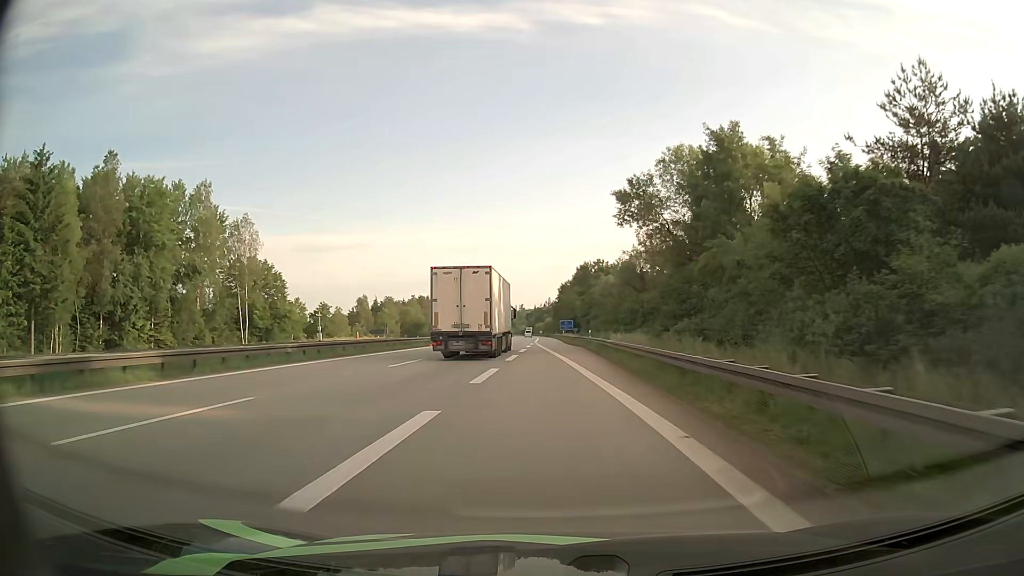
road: motorway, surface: asphalt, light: Day
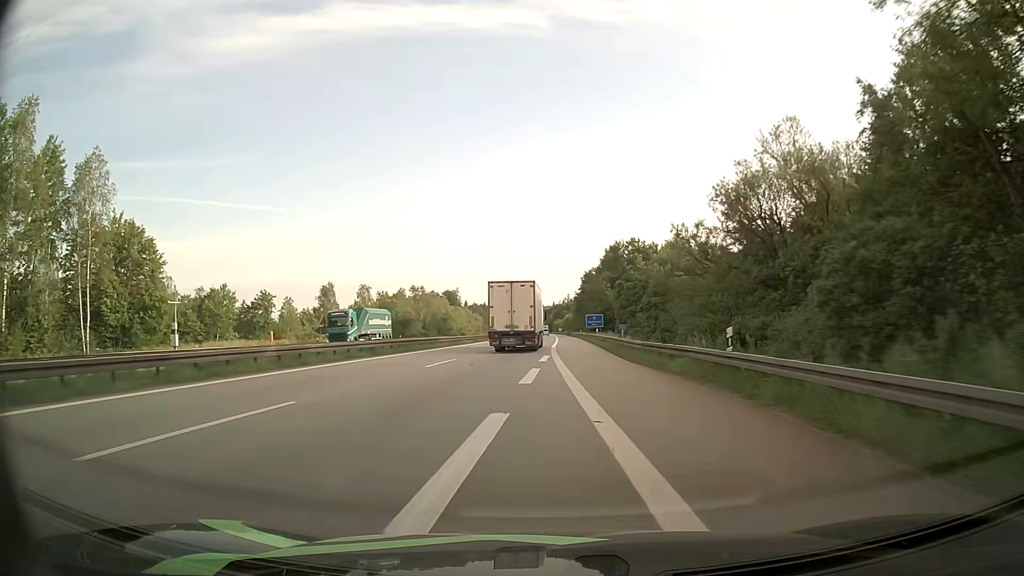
(-0.7, +36.7) m; -2°
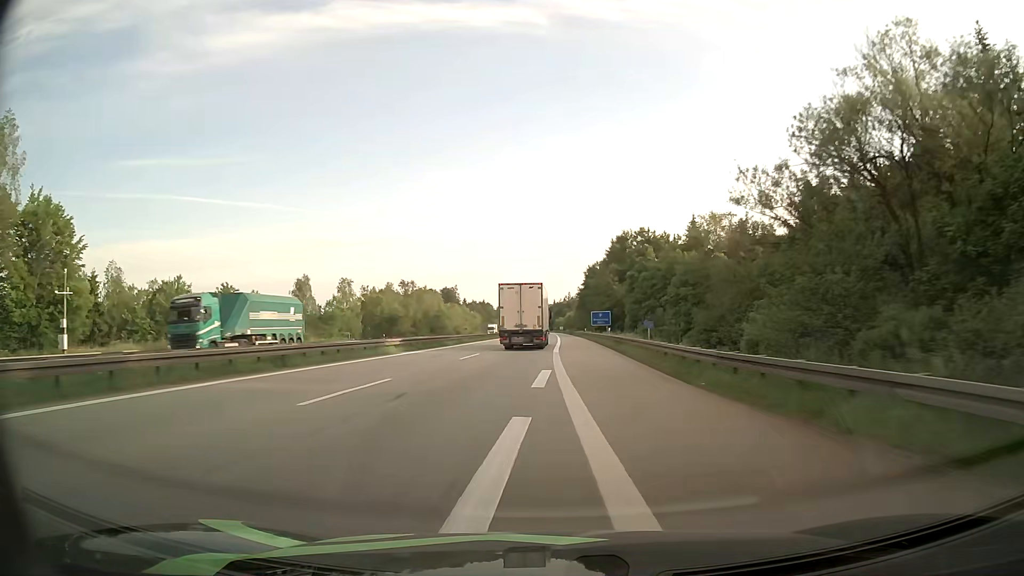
(0.0, +12.6) m; 0°
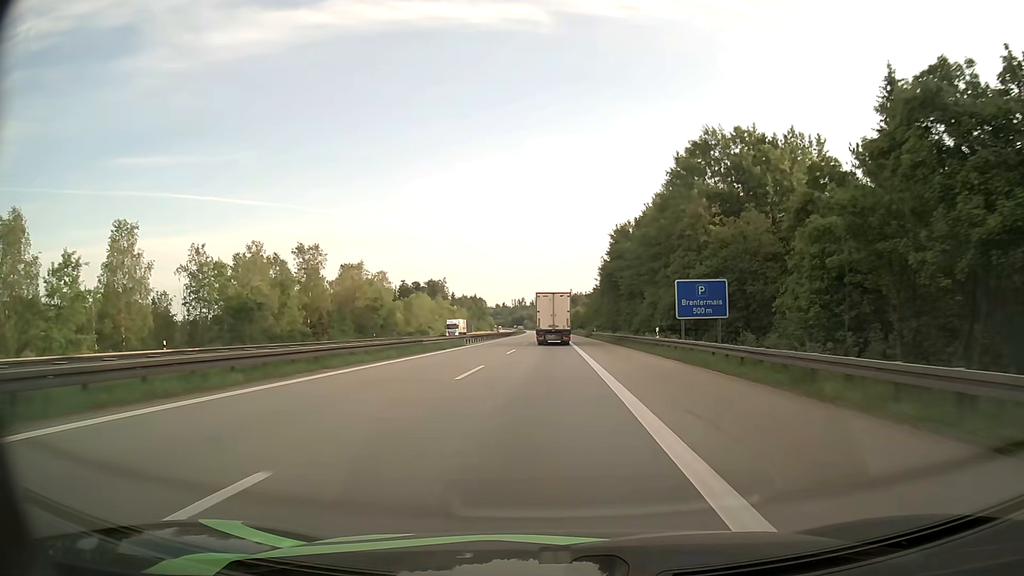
(-0.4, +65.5) m; 0°
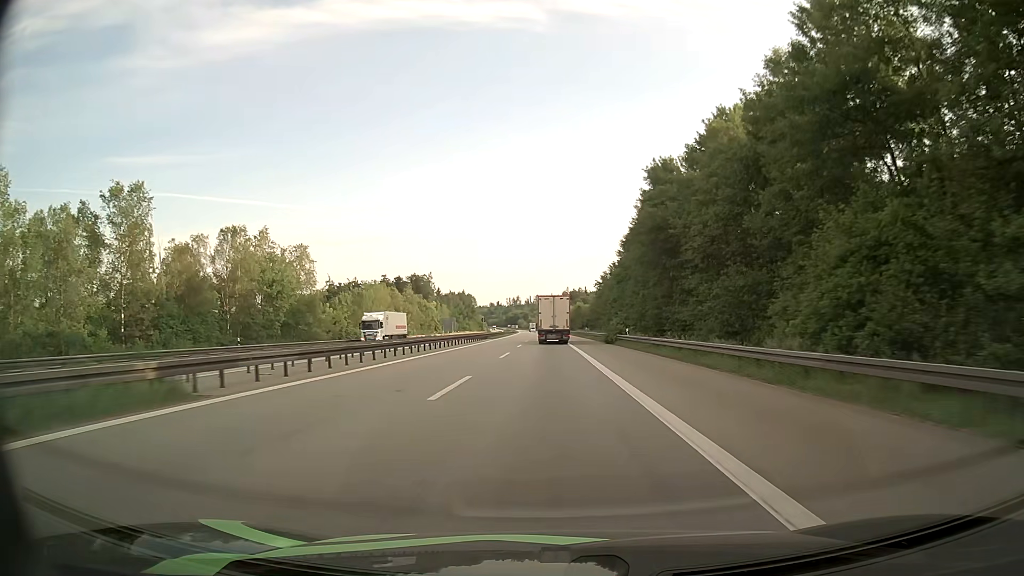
(+0.1, +41.3) m; 0°
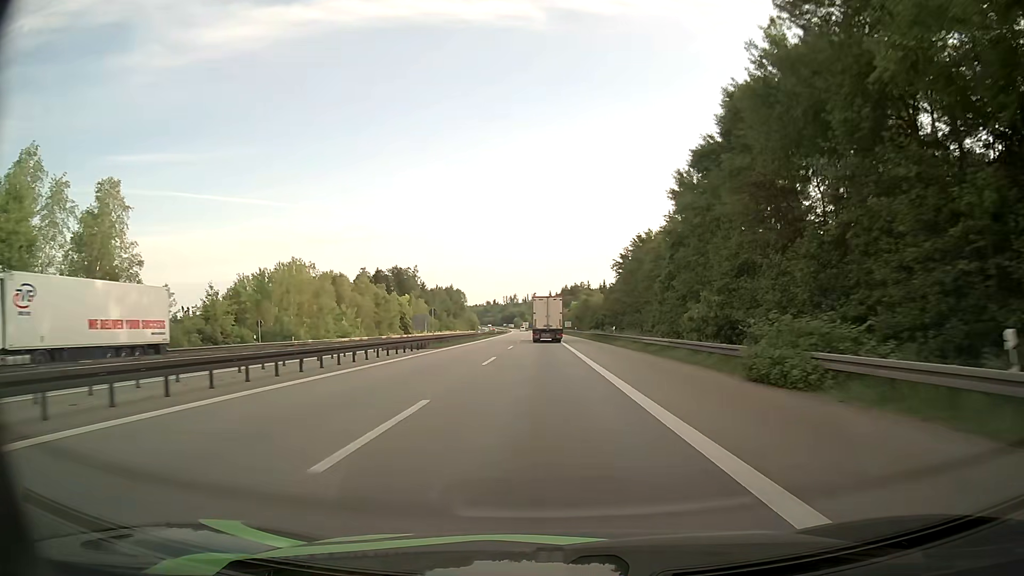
(-0.1, +42.7) m; 0°
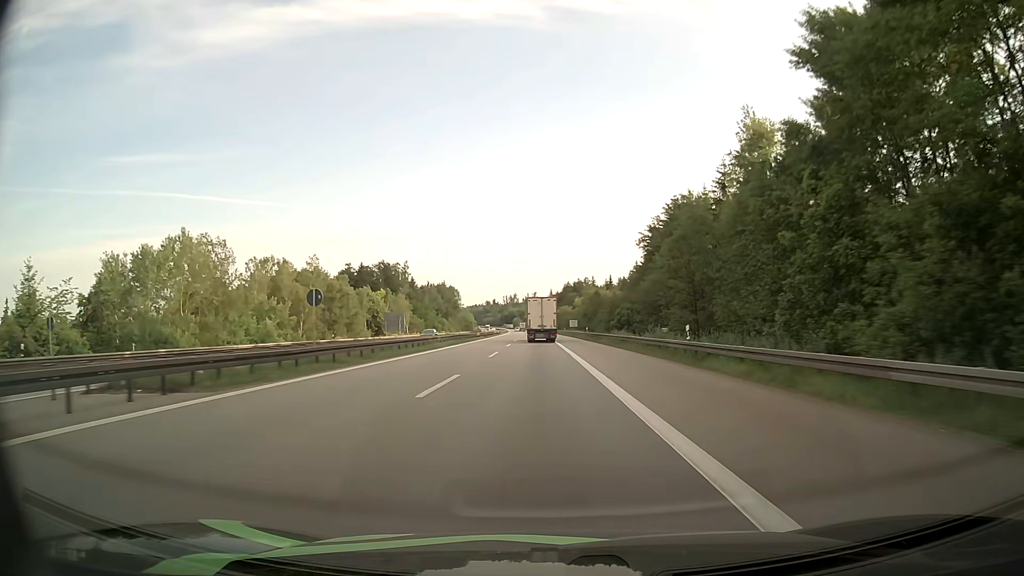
(0.0, +29.3) m; 0°
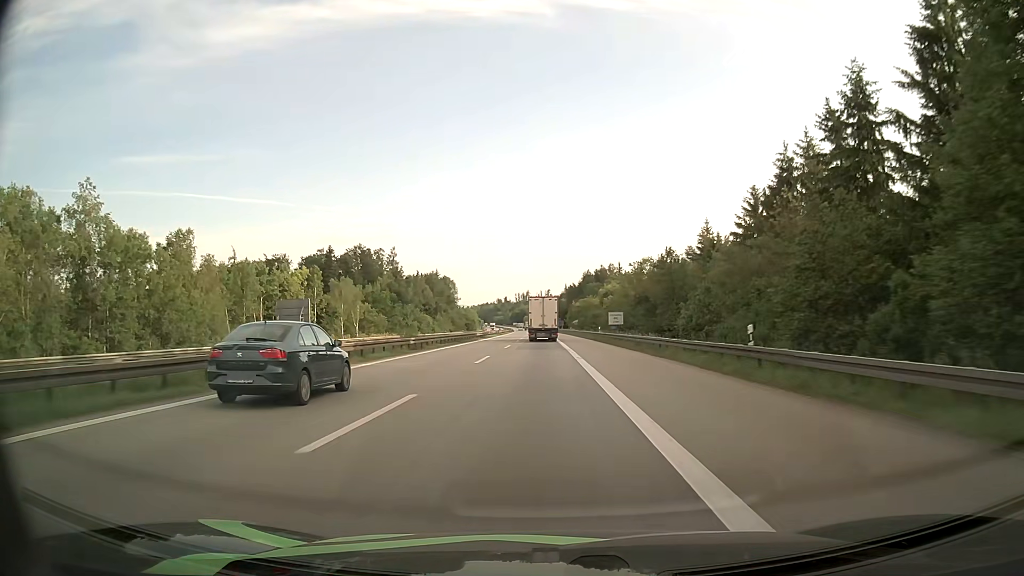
(-0.5, +60.3) m; -1°
(0, +10) (0, +20) (0, +30) (0, +40) (0, +50) (0, +60) (0, +70) (0, +80) (0, +90) (0, +100) m
